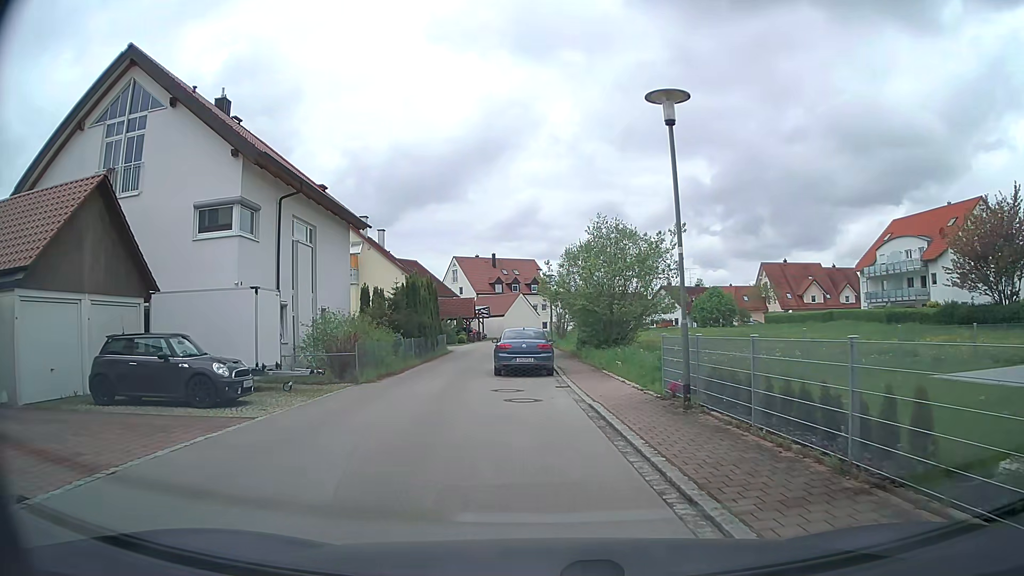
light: Day
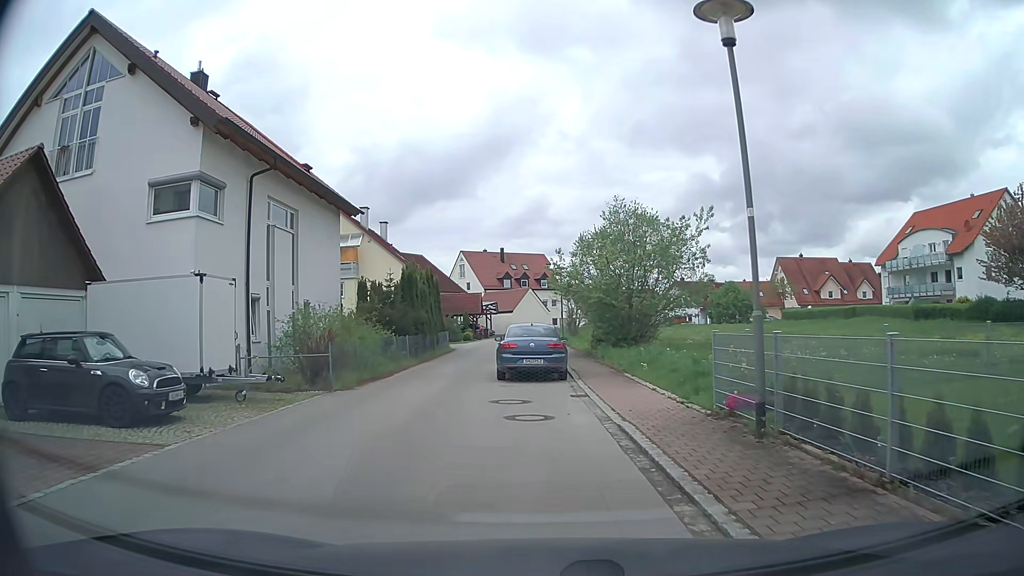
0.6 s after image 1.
(0.0, +3.1) m; +1°
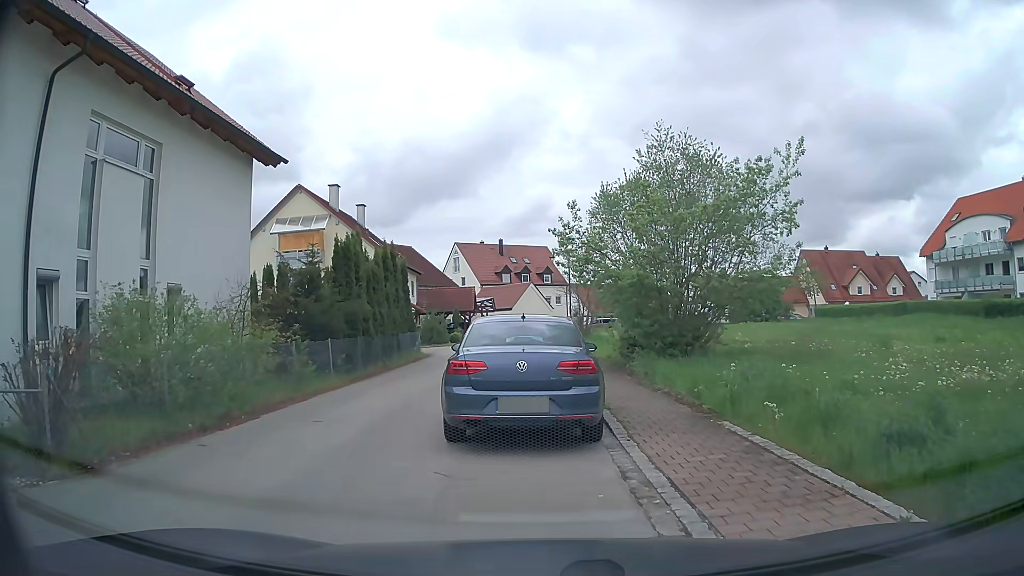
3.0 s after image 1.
(-0.2, +9.5) m; -1°
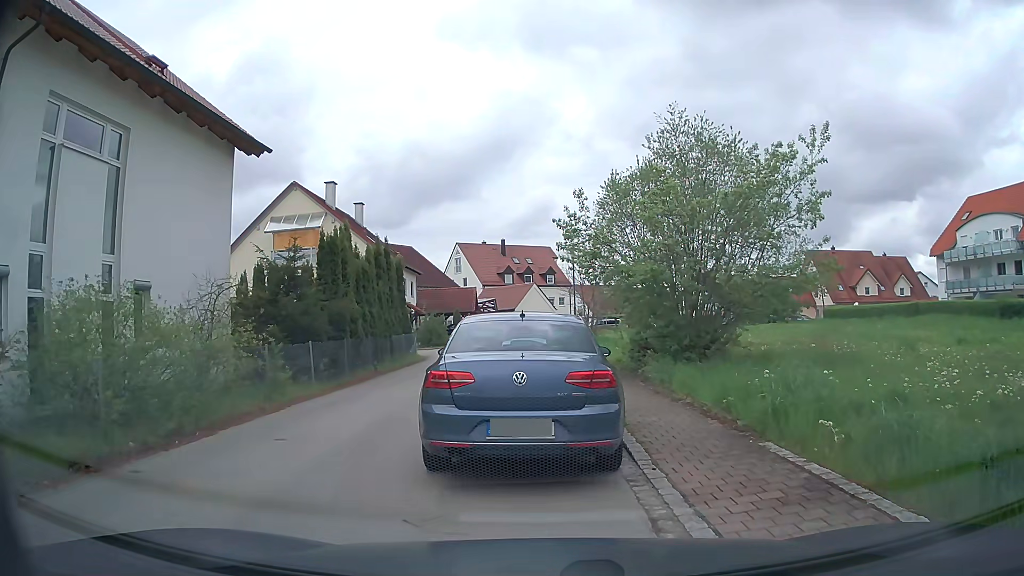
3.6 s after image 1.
(0.0, +1.5) m; -2°
